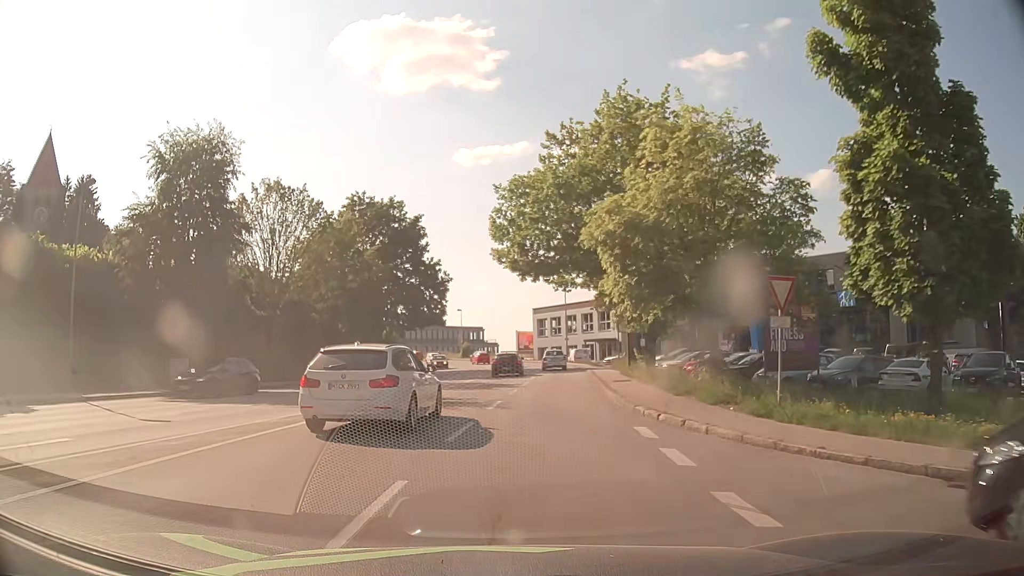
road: tertiary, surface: asphalt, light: Day
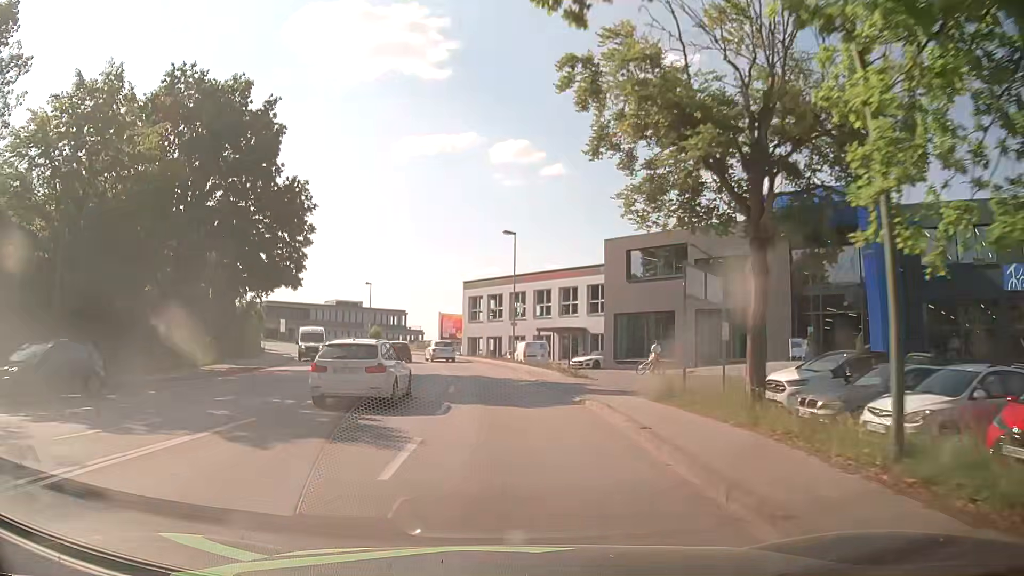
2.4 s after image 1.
(+1.7, +27.2) m; +6°
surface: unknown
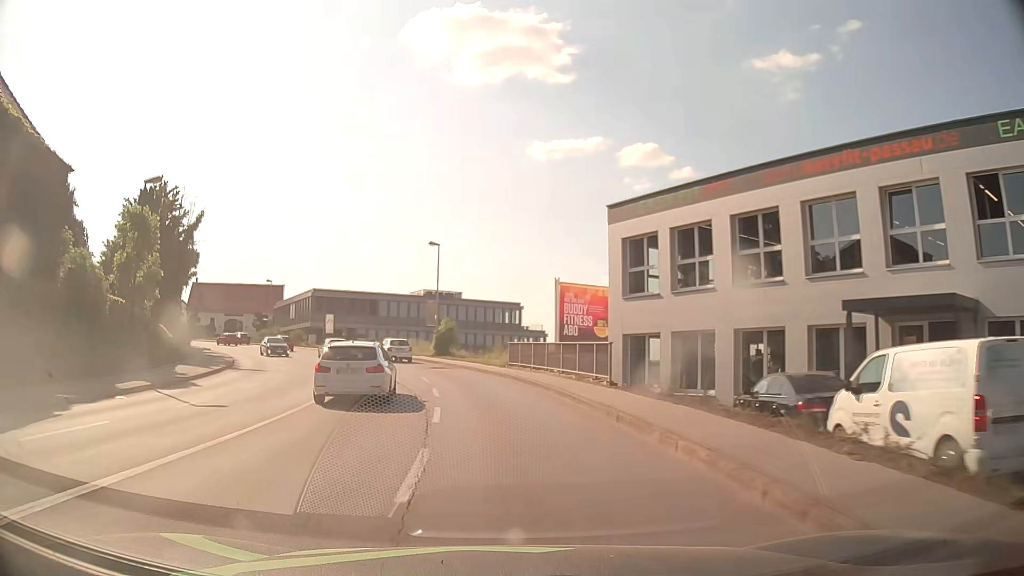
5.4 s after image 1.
(-2.1, +37.2) m; -10°
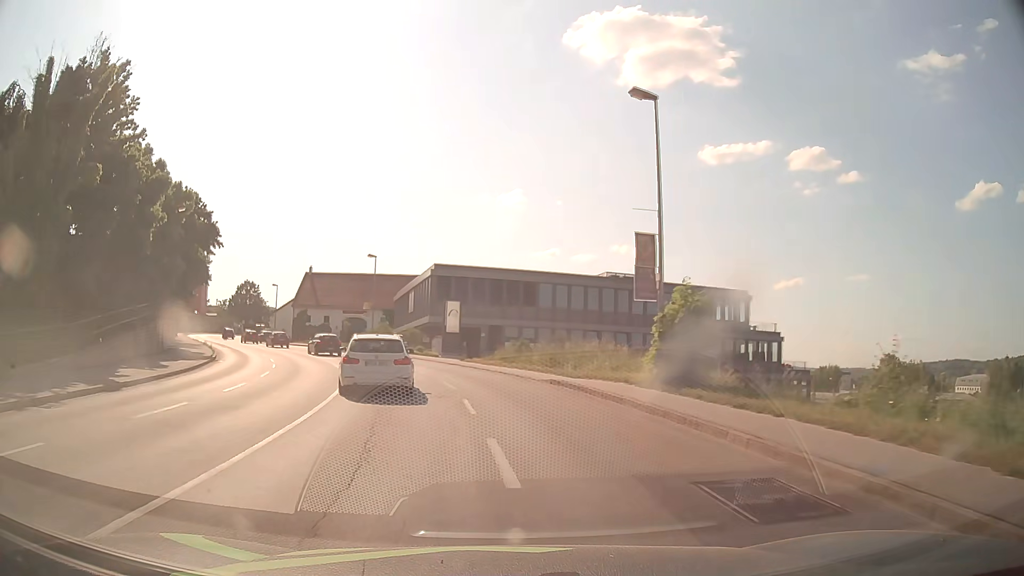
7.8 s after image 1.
(-3.9, +29.2) m; -15°
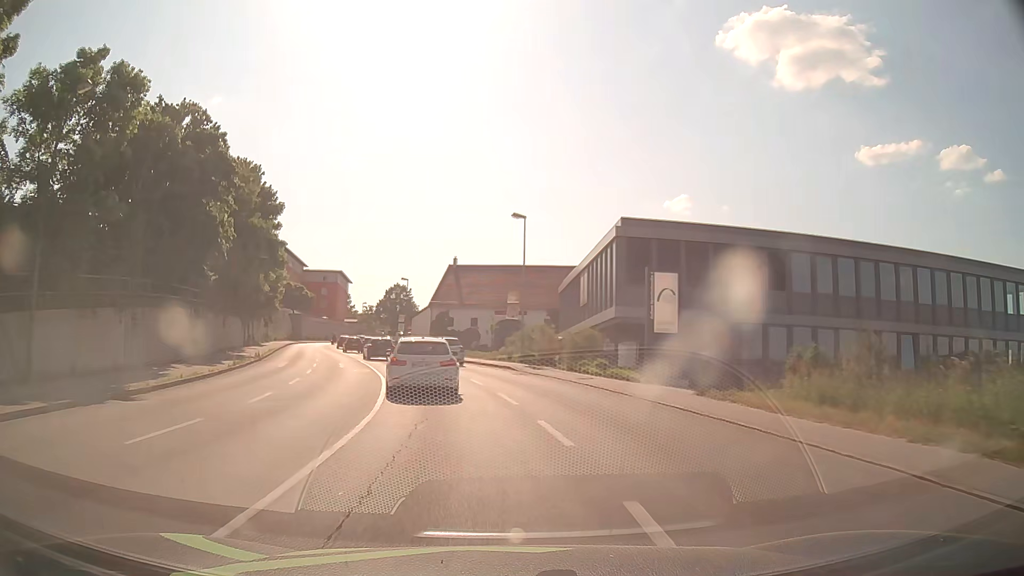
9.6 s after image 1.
(-2.6, +21.4) m; -14°
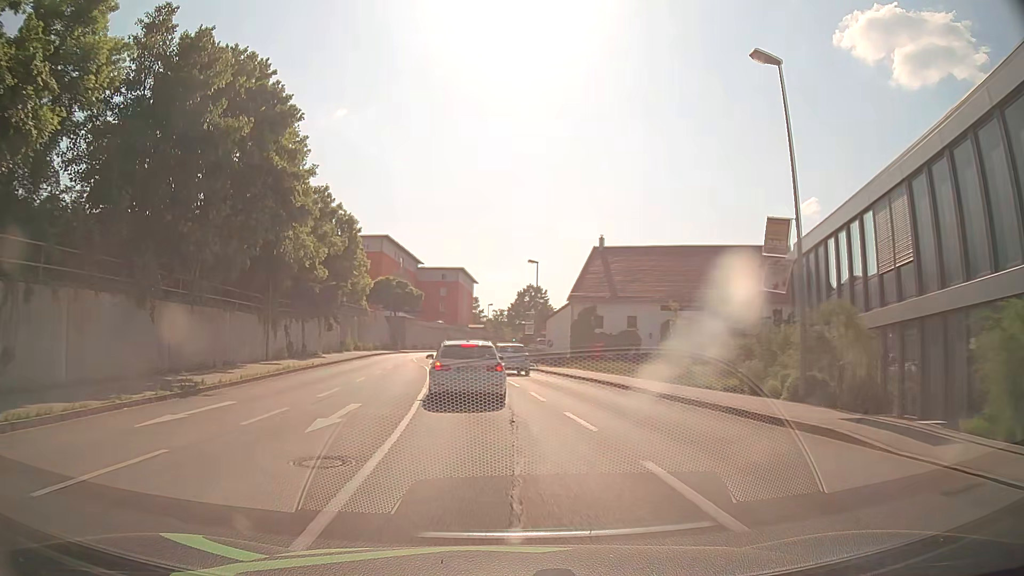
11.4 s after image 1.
(-2.4, +21.9) m; -12°
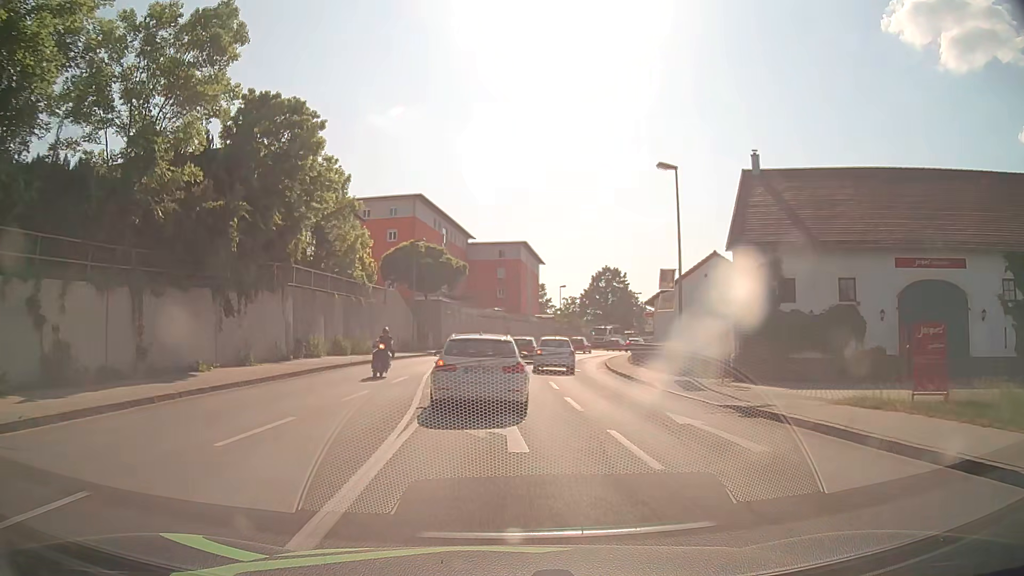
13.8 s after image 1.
(-1.8, +26.9) m; -6°
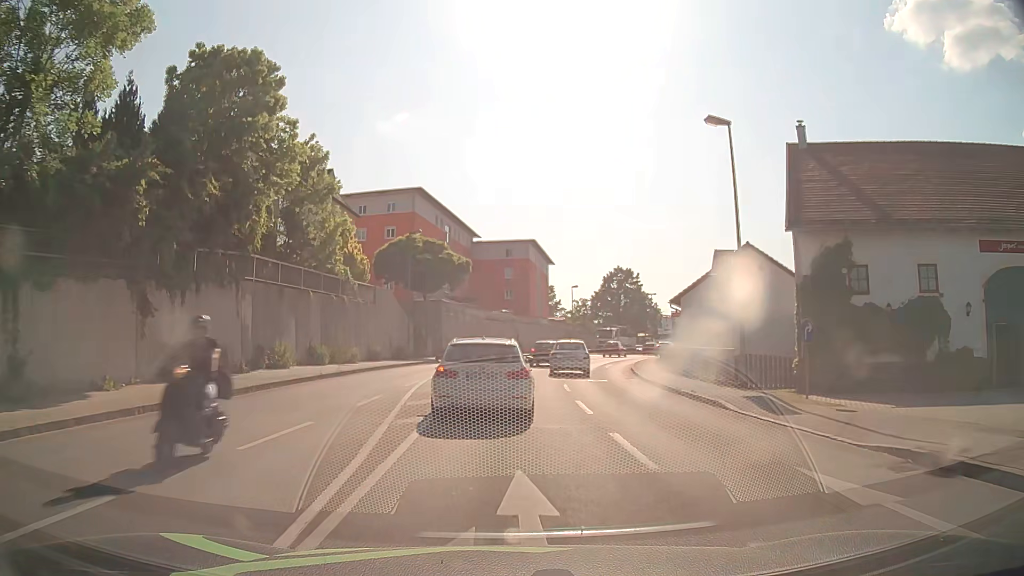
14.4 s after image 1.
(0.0, +5.9) m; 0°
(0, +10) (0, +20) (+1, +30) (+2, +40) (+5, +50) (+8, +59) (+12, +68) (+16, +77) (+21, +86) (+26, +95) m
